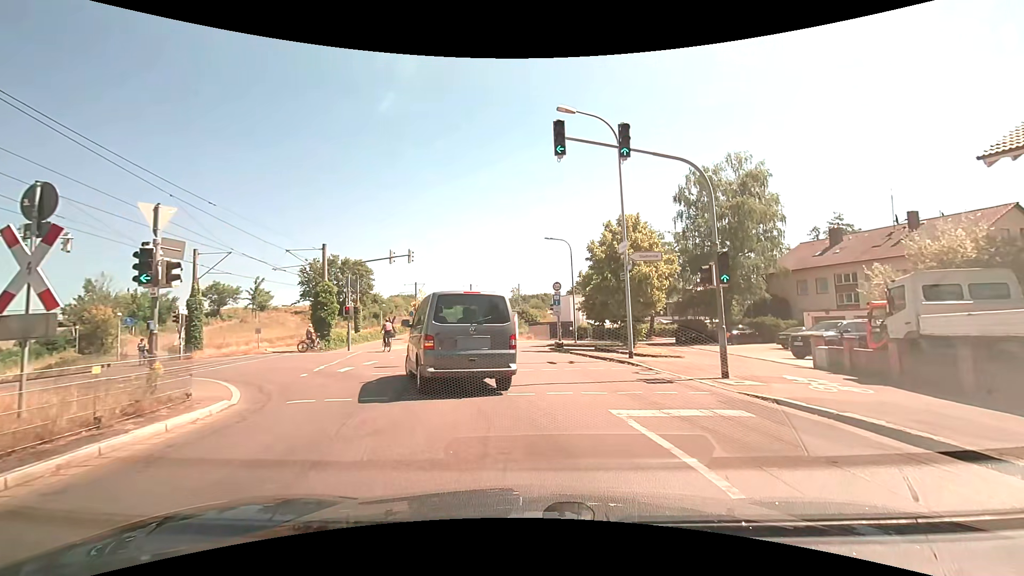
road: residential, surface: asphalt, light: Day
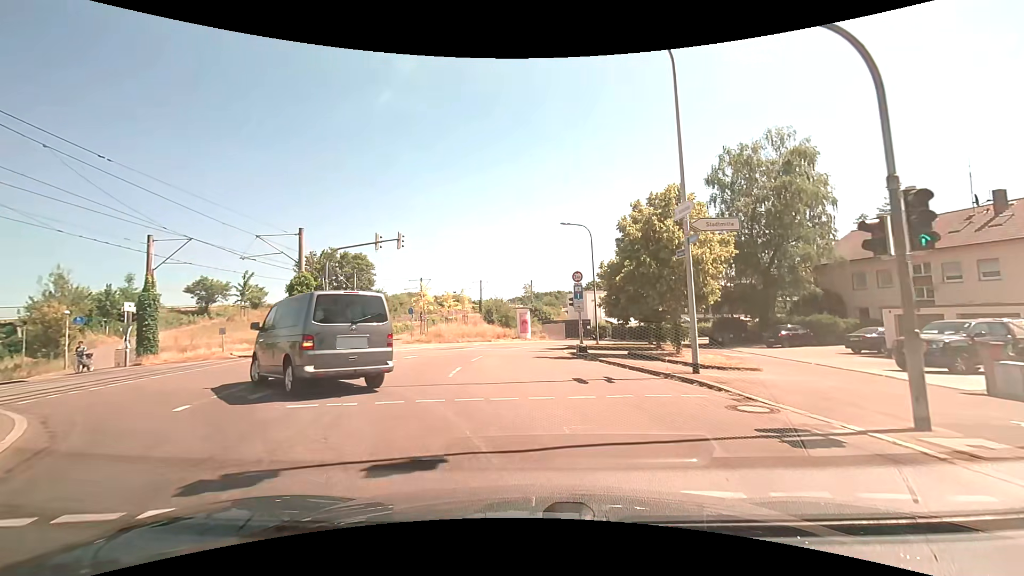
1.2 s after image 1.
(0.0, +5.7) m; -1°
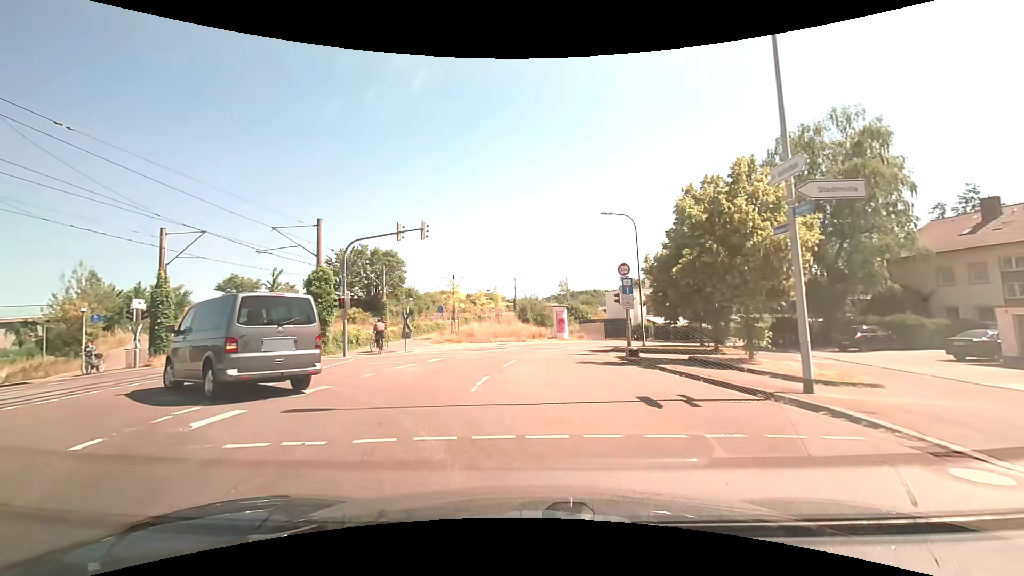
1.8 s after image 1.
(-0.1, +3.0) m; -3°
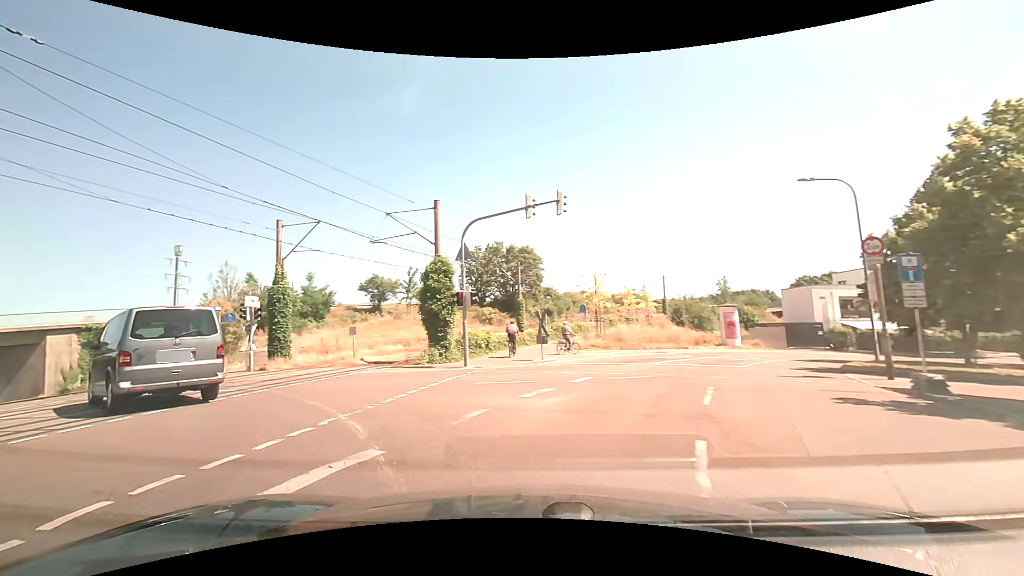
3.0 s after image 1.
(-0.8, +6.2) m; -18°
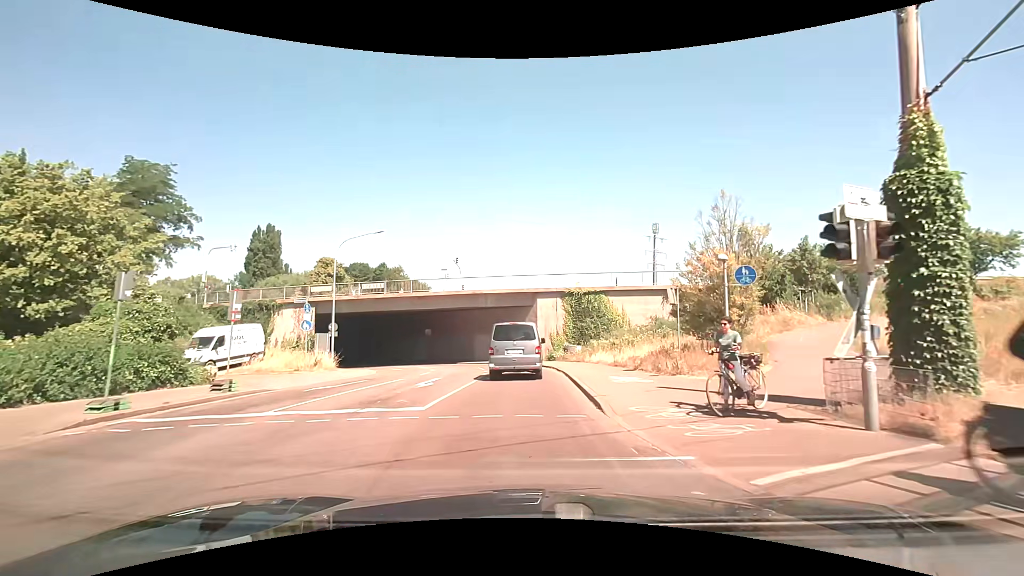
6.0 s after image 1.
(-8.3, +14.8) m; -48°
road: tertiary
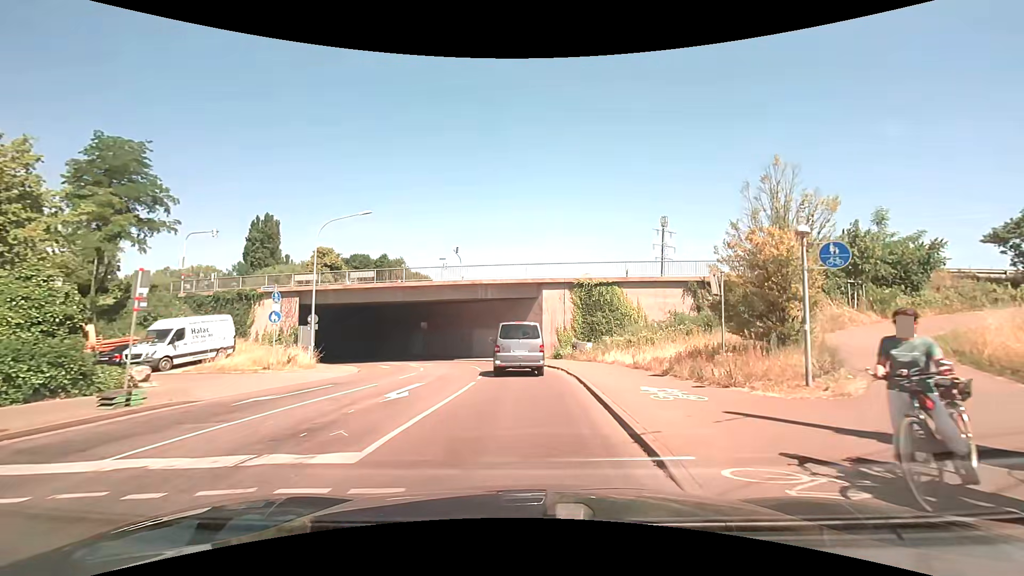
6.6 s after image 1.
(-0.1, +4.0) m; 0°
